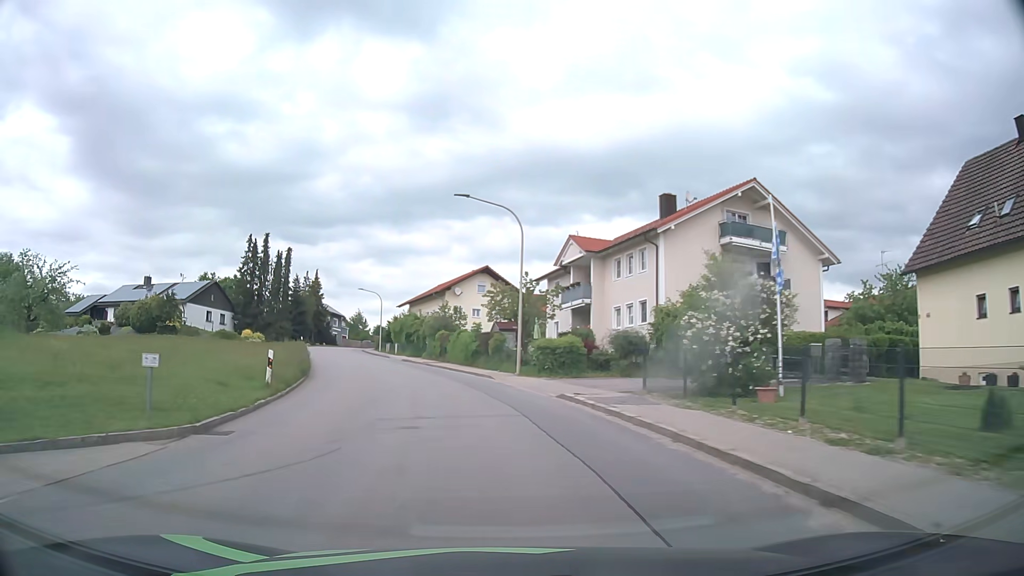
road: tertiary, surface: asphalt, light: Day
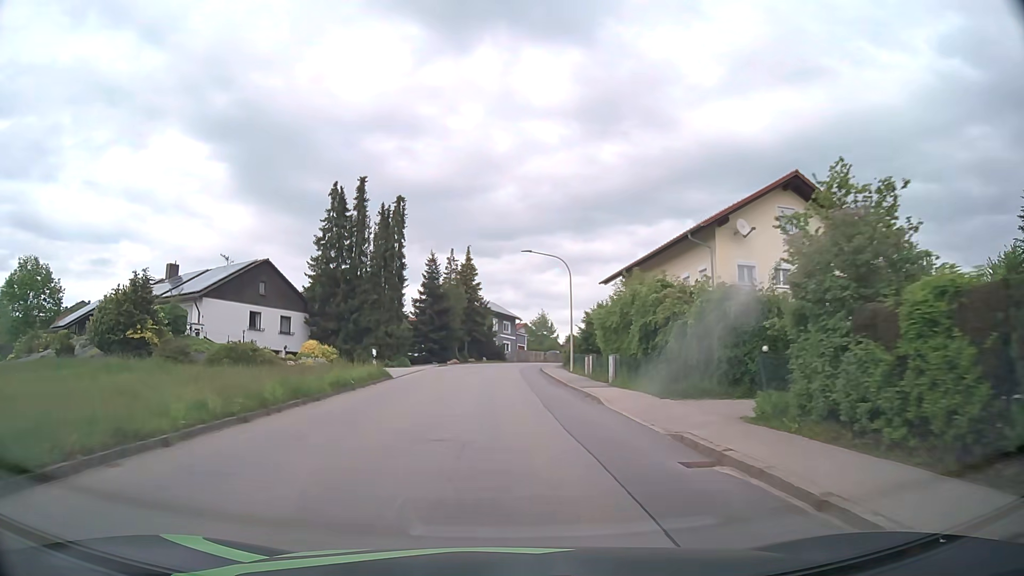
(-6.7, +38.6) m; -16°
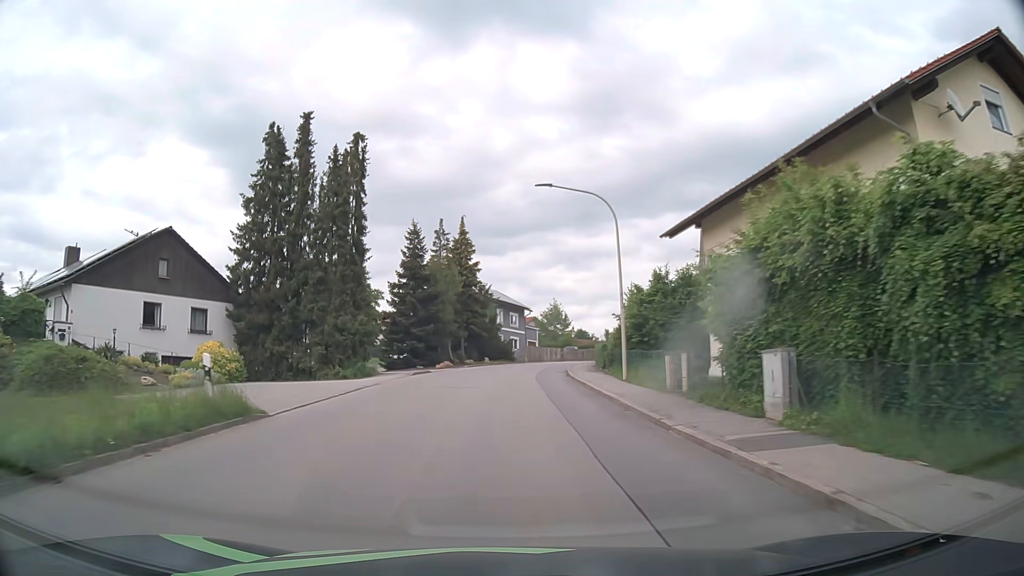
(-0.1, +15.9) m; -1°
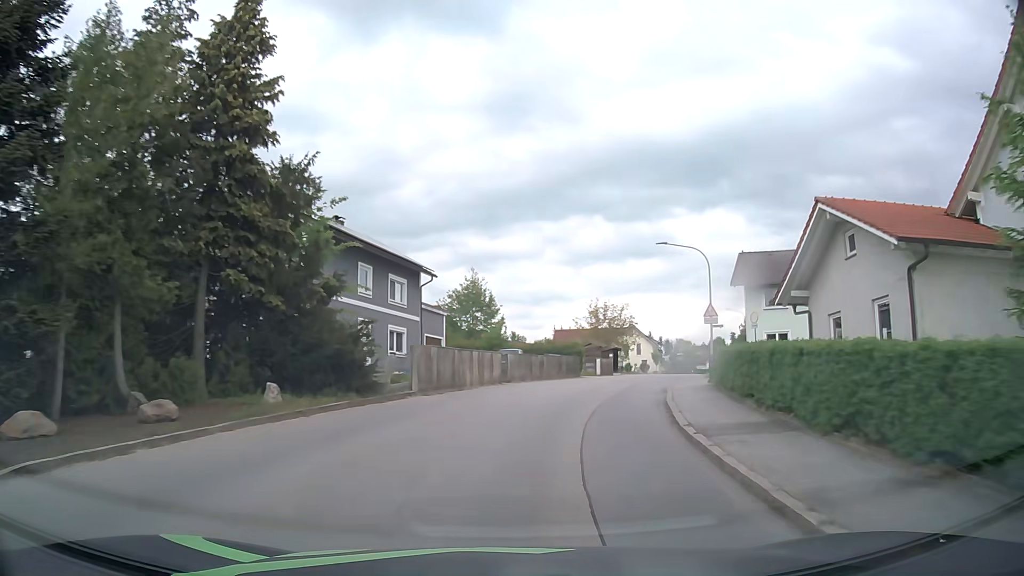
(+1.1, +39.7) m; +8°
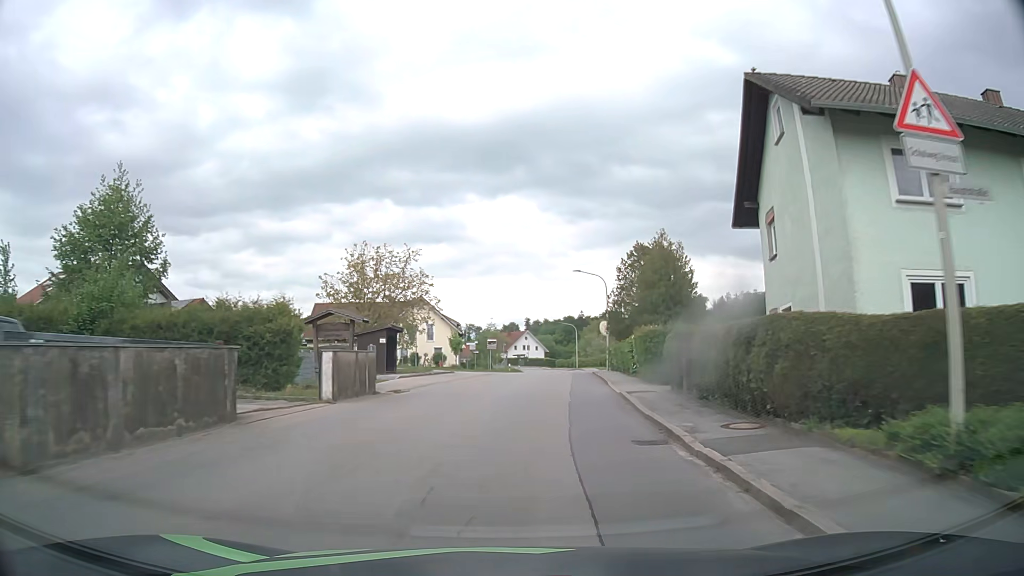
(+5.3, +31.2) m; +18°
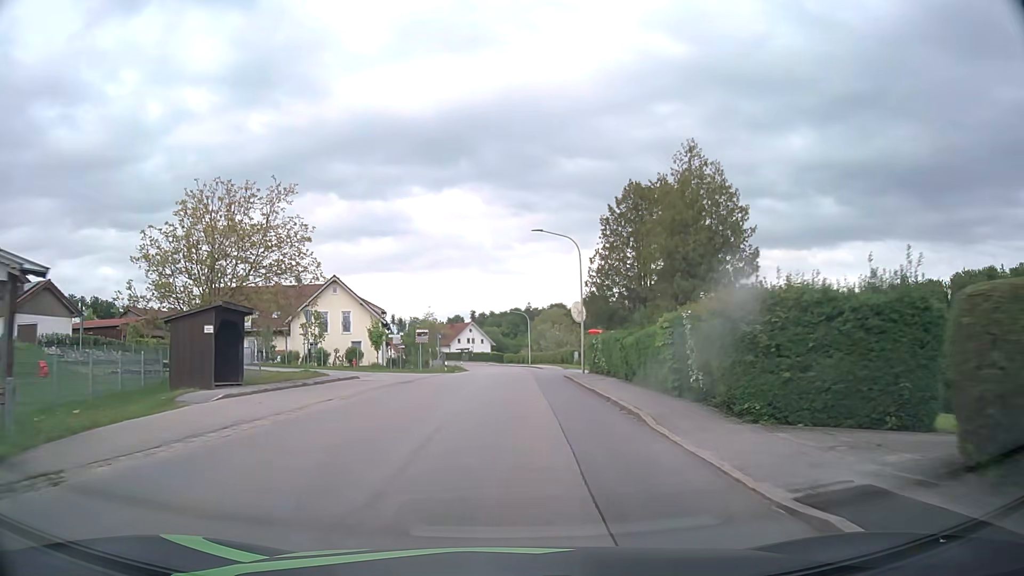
(+0.8, +16.1) m; +5°
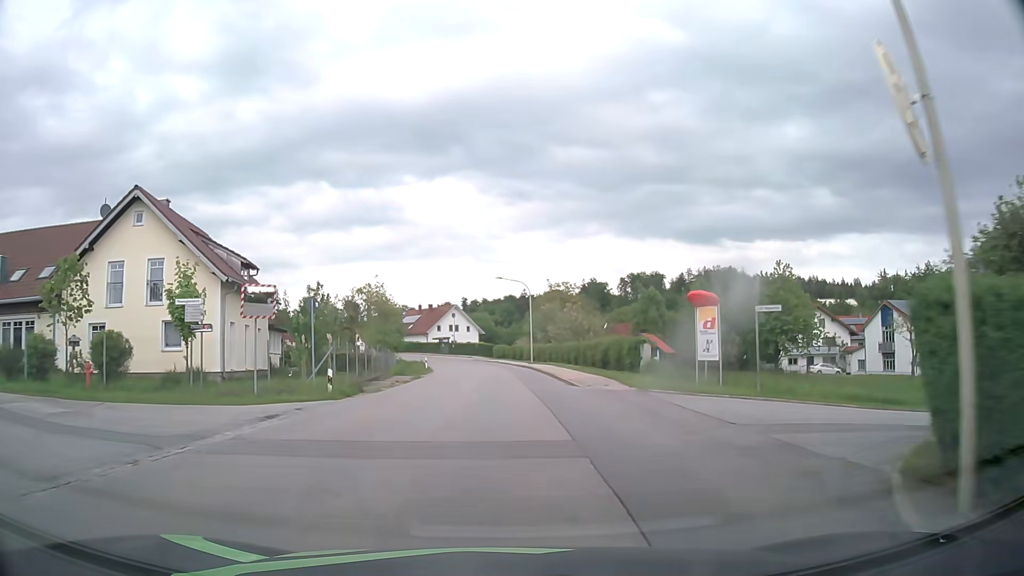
(+0.5, +32.4) m; 0°
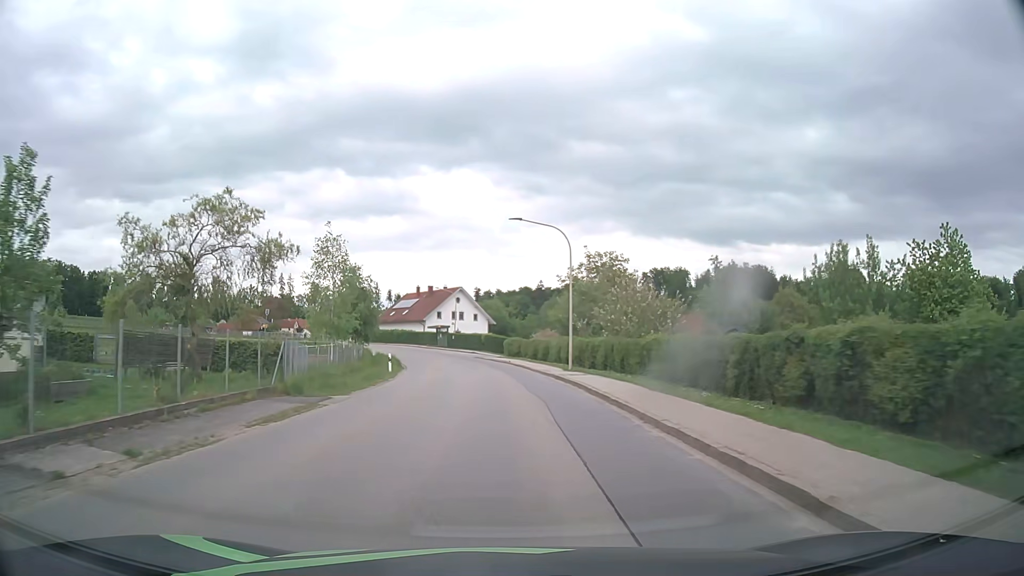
(-0.2, +24.2) m; -1°
(0, +10) (0, +20) (-1, +30) (-2, +40) (-3, +50) (-5, +60) (-8, +69) (-11, +79) (-15, +88) (-20, +97) m
